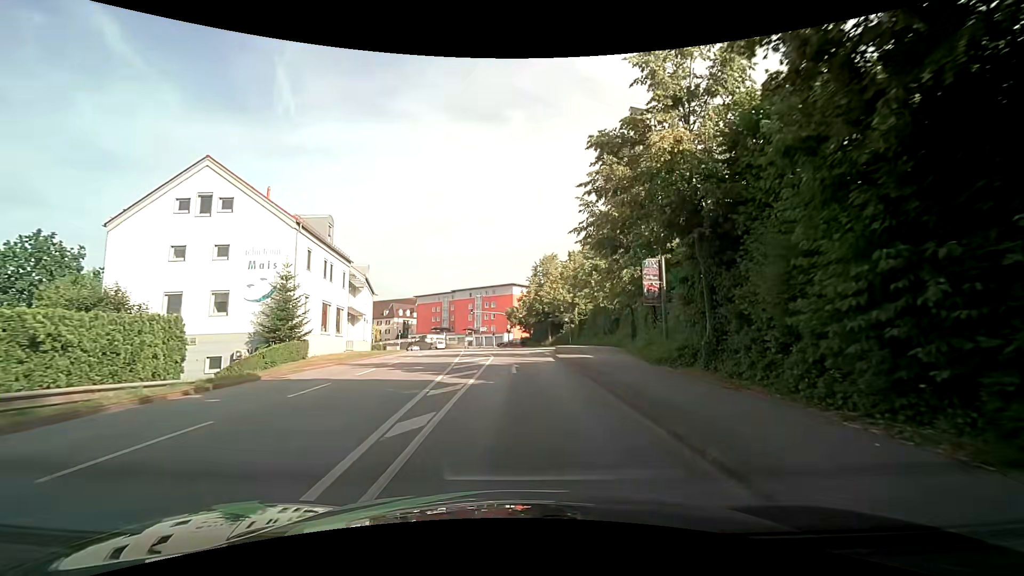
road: tertiary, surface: asphalt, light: Day
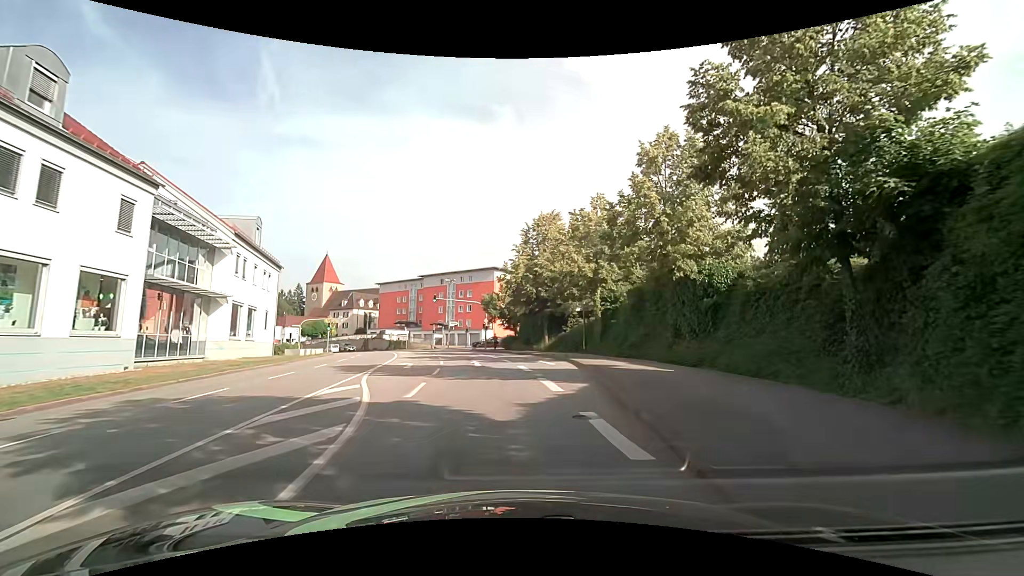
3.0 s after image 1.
(+0.6, +23.5) m; +2°
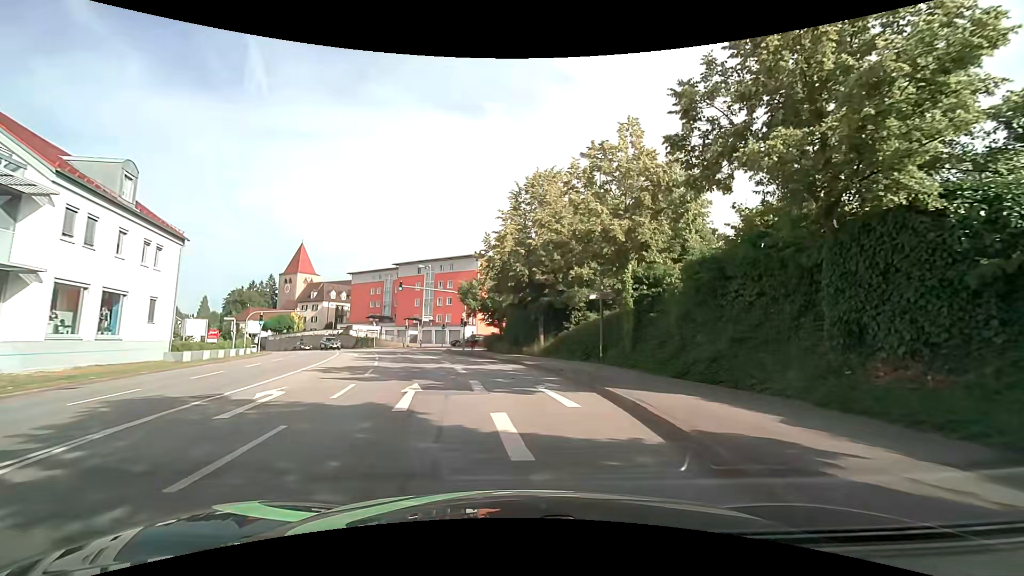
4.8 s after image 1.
(+0.3, +11.8) m; +2°
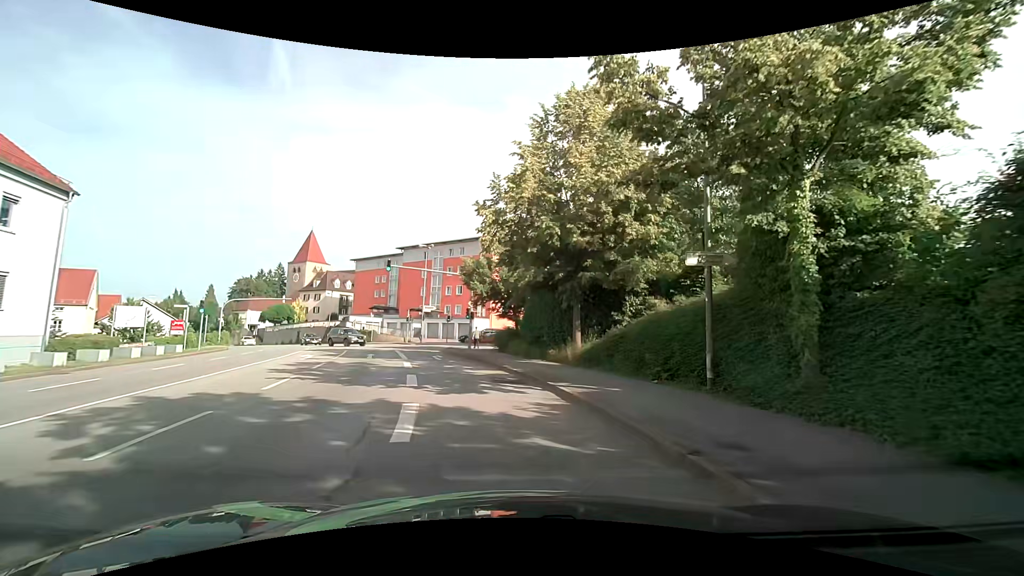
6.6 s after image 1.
(-0.1, +11.1) m; -1°
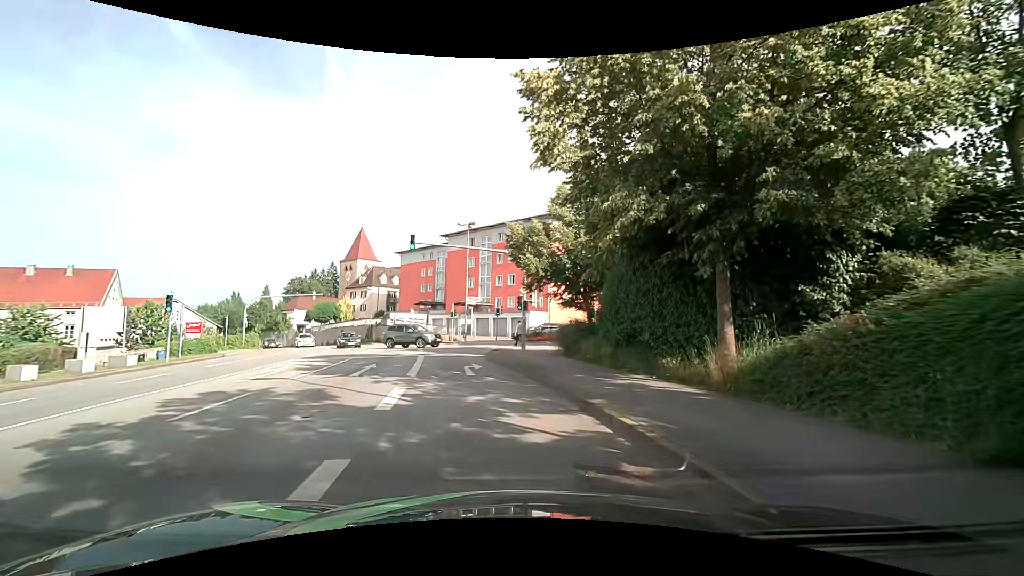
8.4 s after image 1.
(-0.6, +9.9) m; -7°
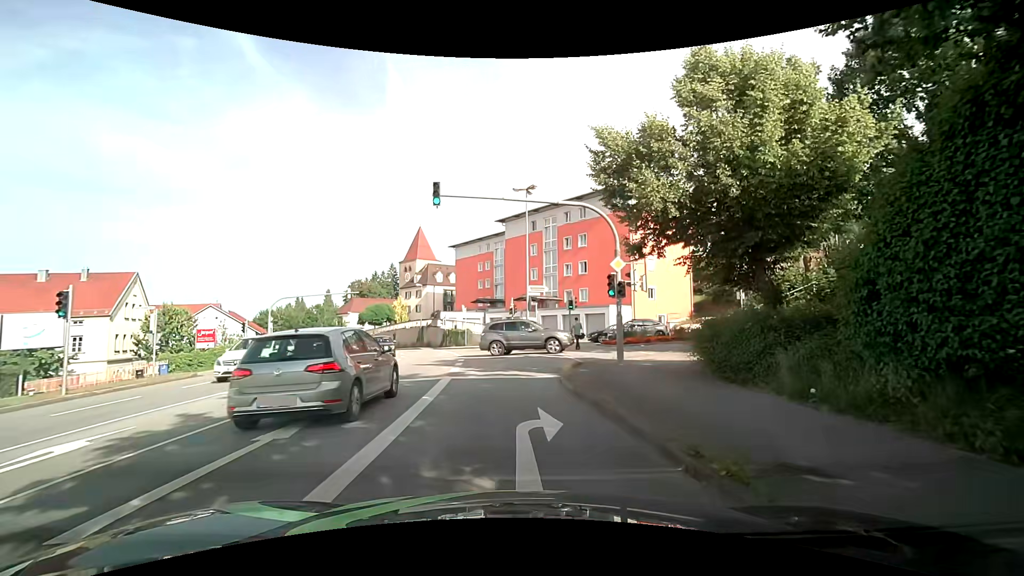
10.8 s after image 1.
(-0.6, +10.8) m; -6°
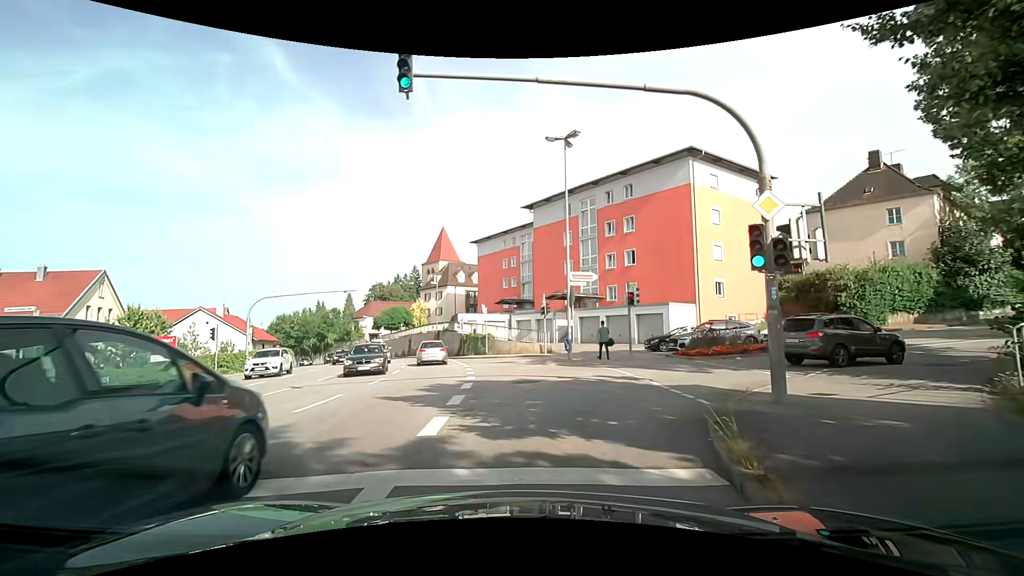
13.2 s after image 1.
(-0.4, +9.0) m; -5°
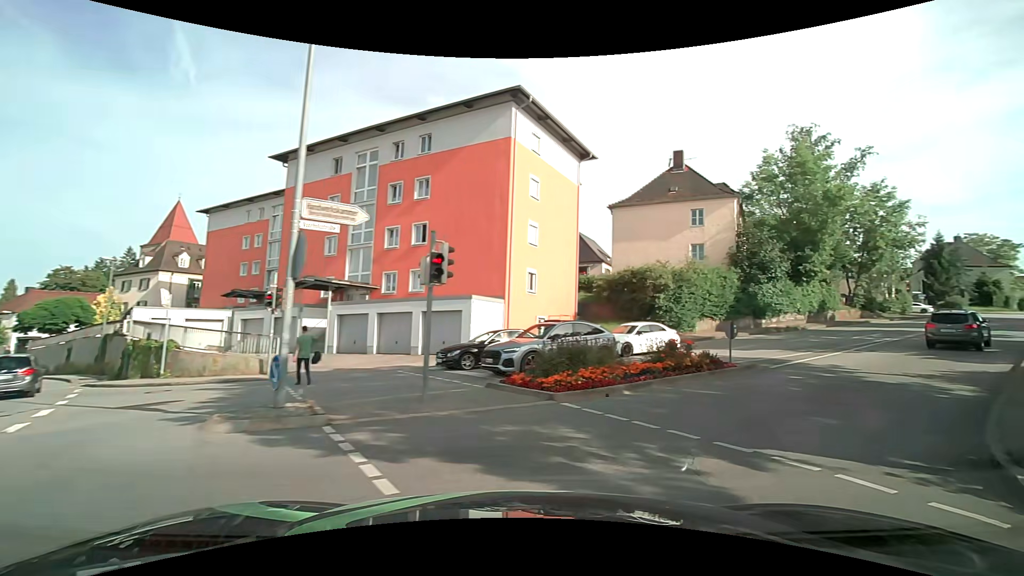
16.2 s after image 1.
(+1.4, +12.2) m; +27°
(+3, +9) (+10, +17) (+17, +24) (+24, +31) (+32, +37) (+40, +43) (+47, +50) (+55, +56) (+63, +62) (+71, +68) m
